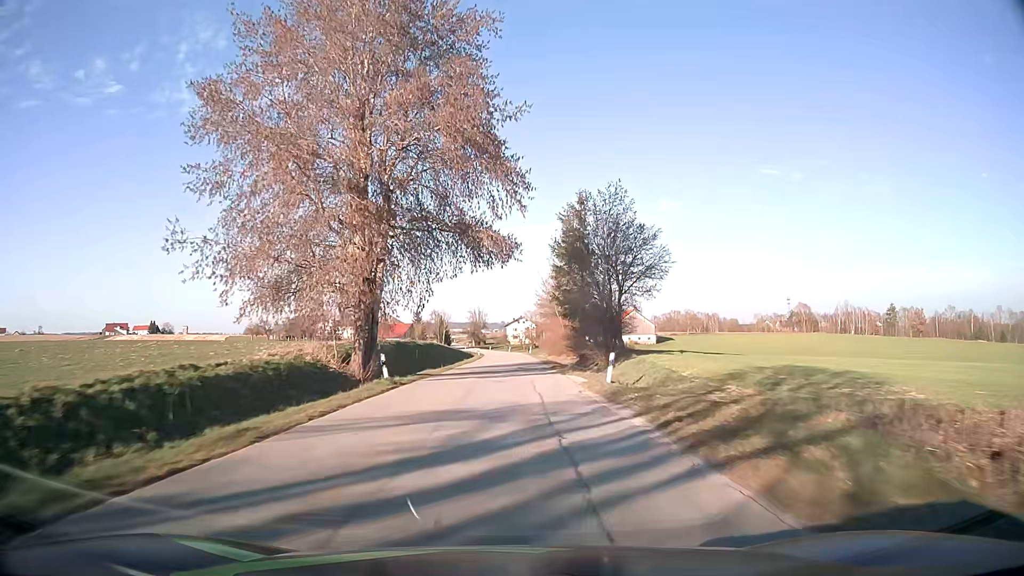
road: tertiary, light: Day
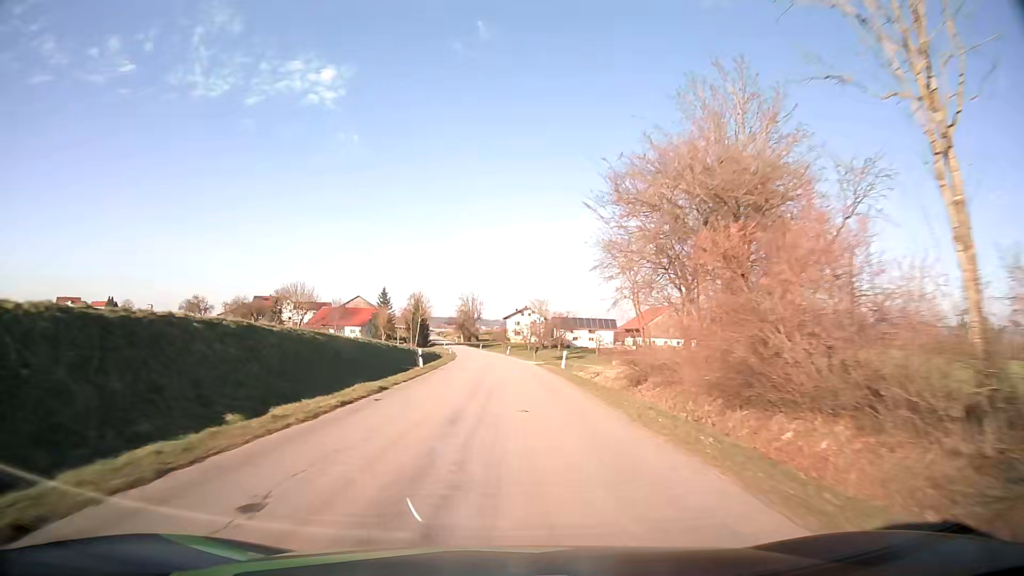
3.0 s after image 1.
(+0.5, +58.3) m; 0°
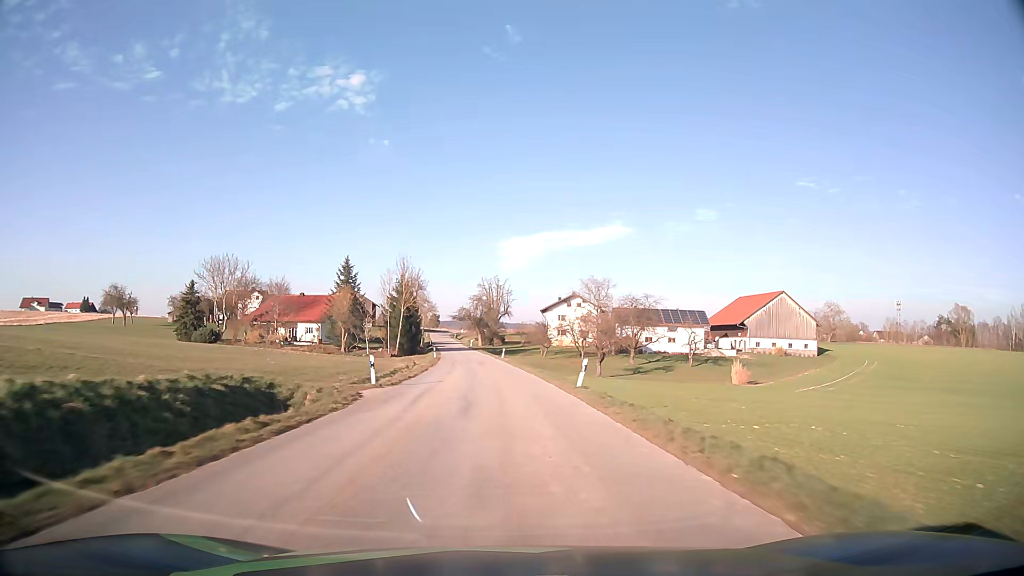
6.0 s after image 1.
(-1.1, +60.4) m; -3°
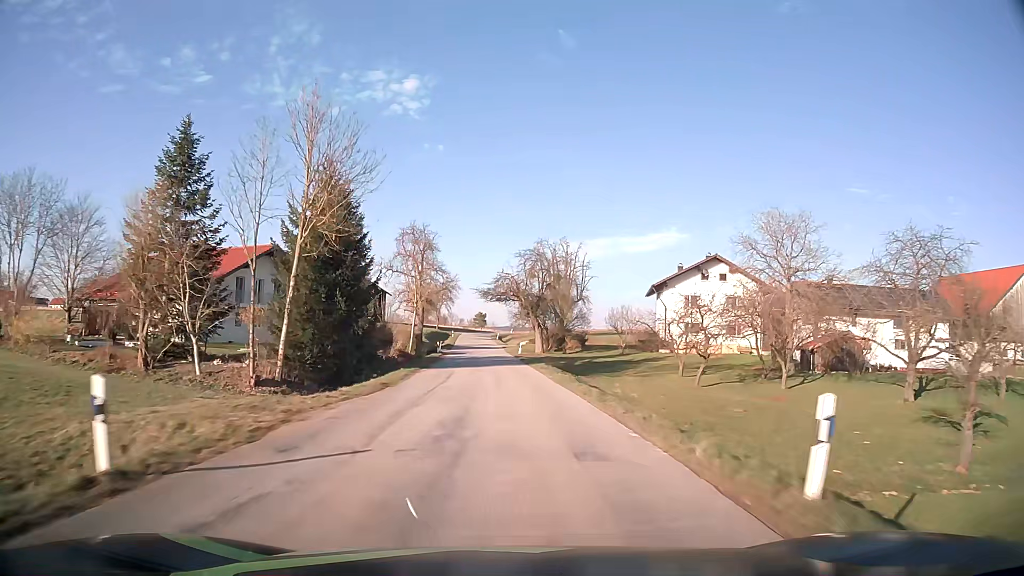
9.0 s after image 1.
(-2.6, +61.7) m; -5°
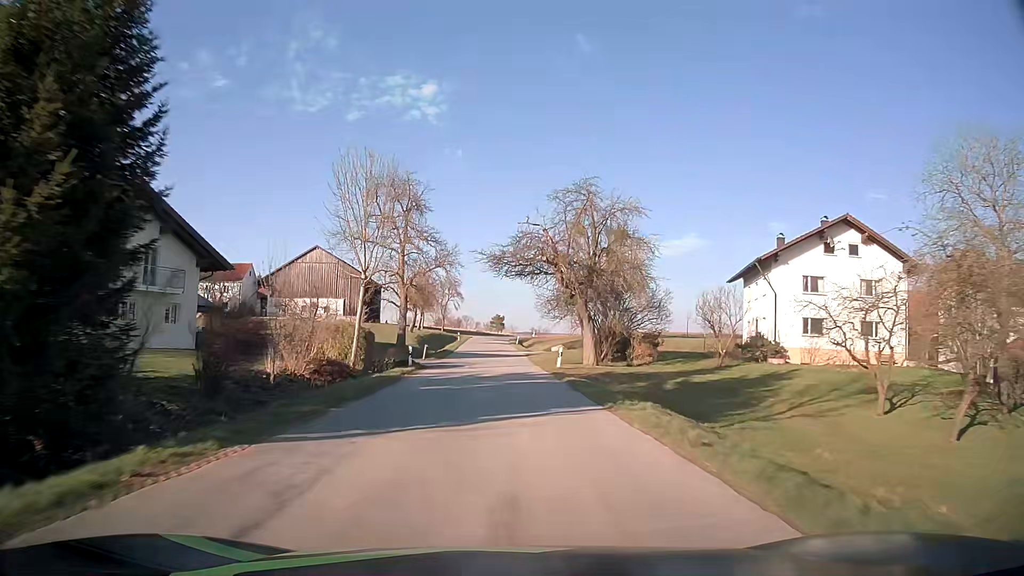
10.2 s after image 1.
(-0.4, +24.8) m; -2°
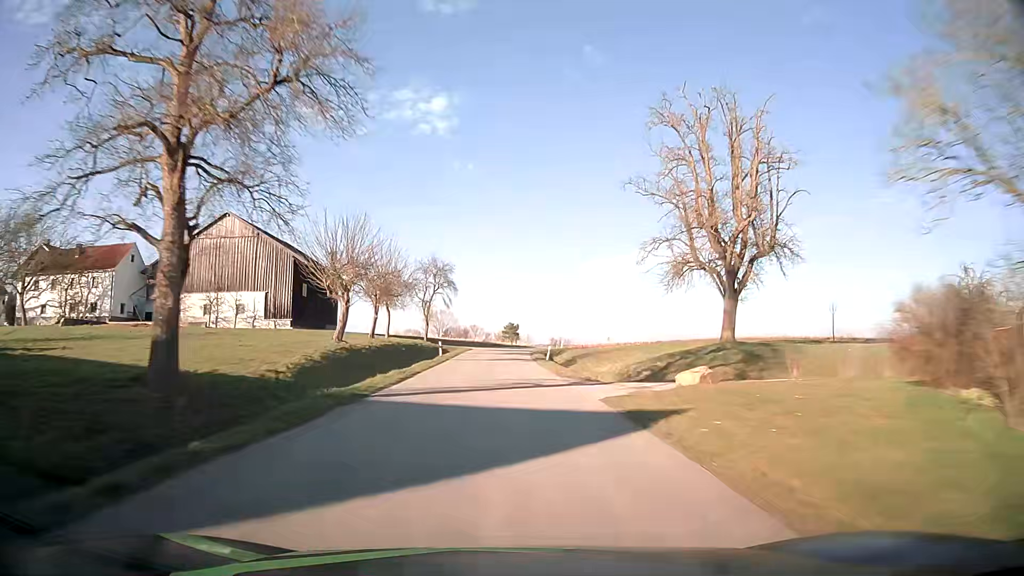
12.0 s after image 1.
(-0.5, +37.1) m; -1°
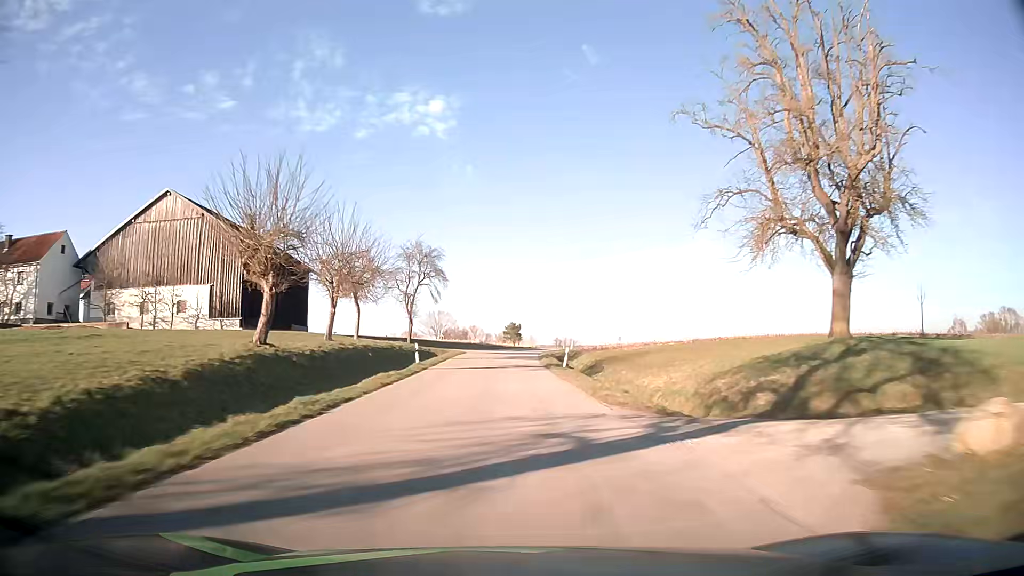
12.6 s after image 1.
(+0.1, +12.1) m; 0°
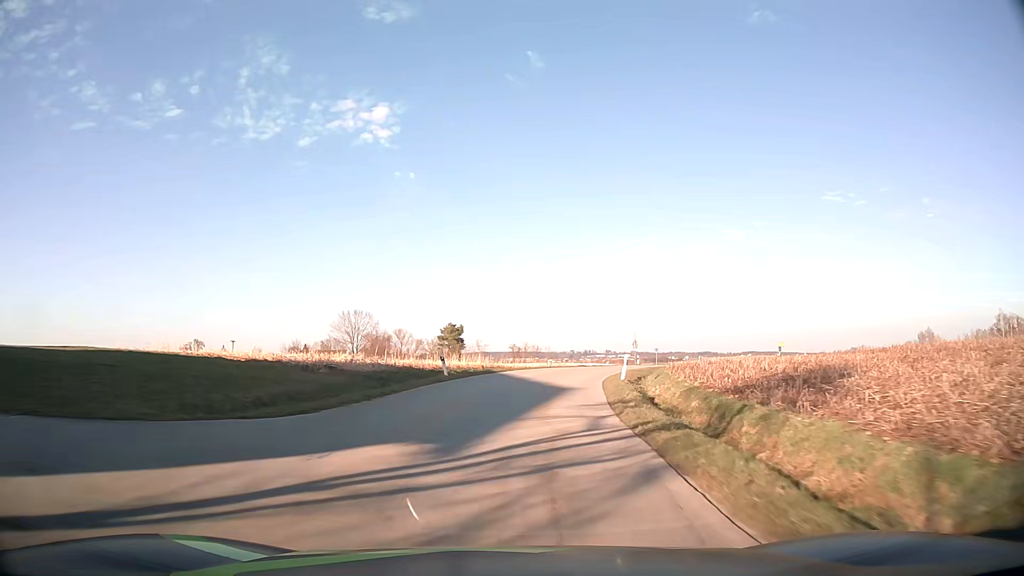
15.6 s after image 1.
(+1.1, +55.3) m; +5°
(0, +10) (+1, +20) (+3, +30) (+5, +40) (+8, +49) (+12, +58) (+16, +67) (+21, +76) (+27, +84) (+33, +92) m
